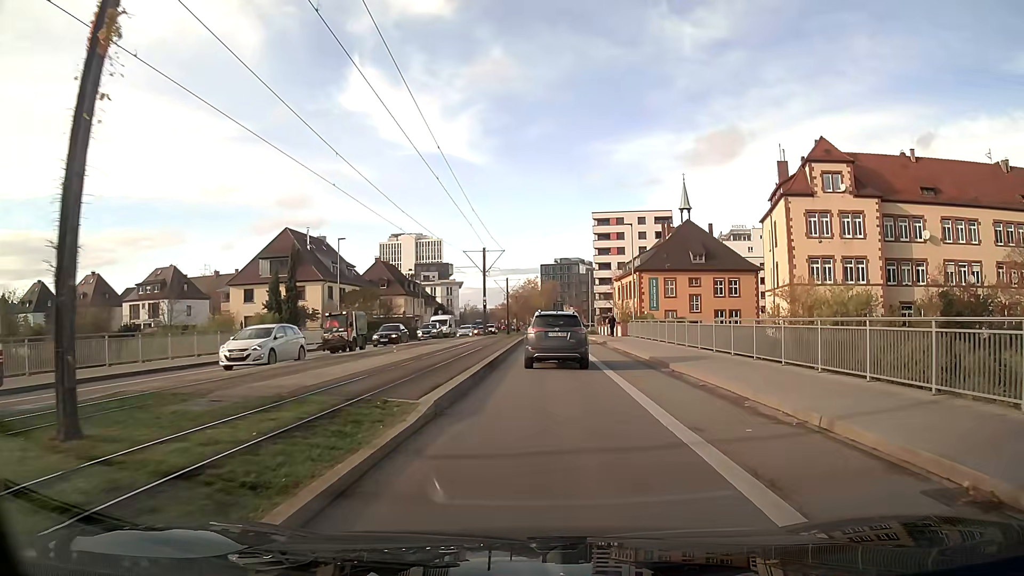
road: secondary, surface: asphalt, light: Day
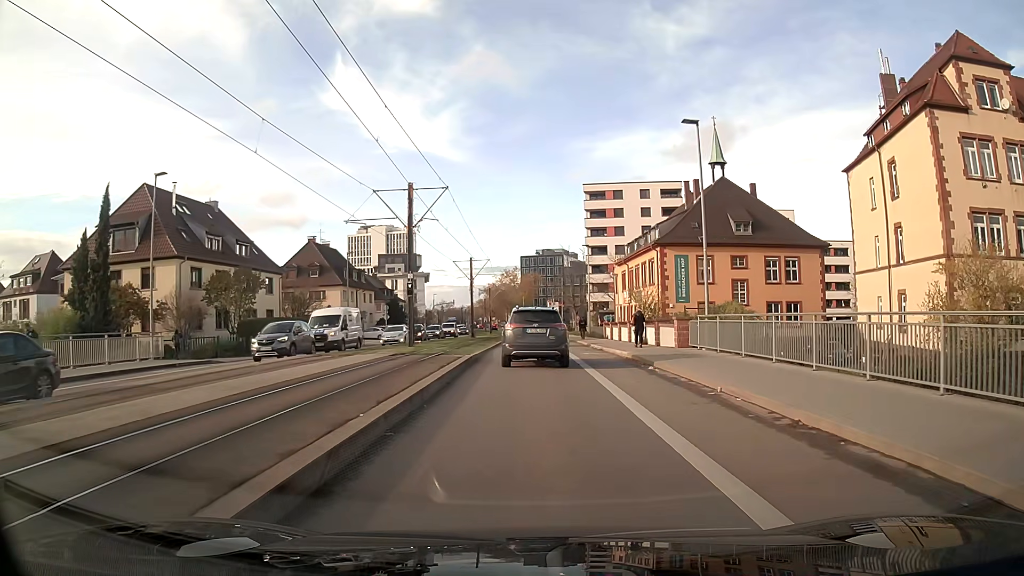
(+0.5, +25.8) m; +1°
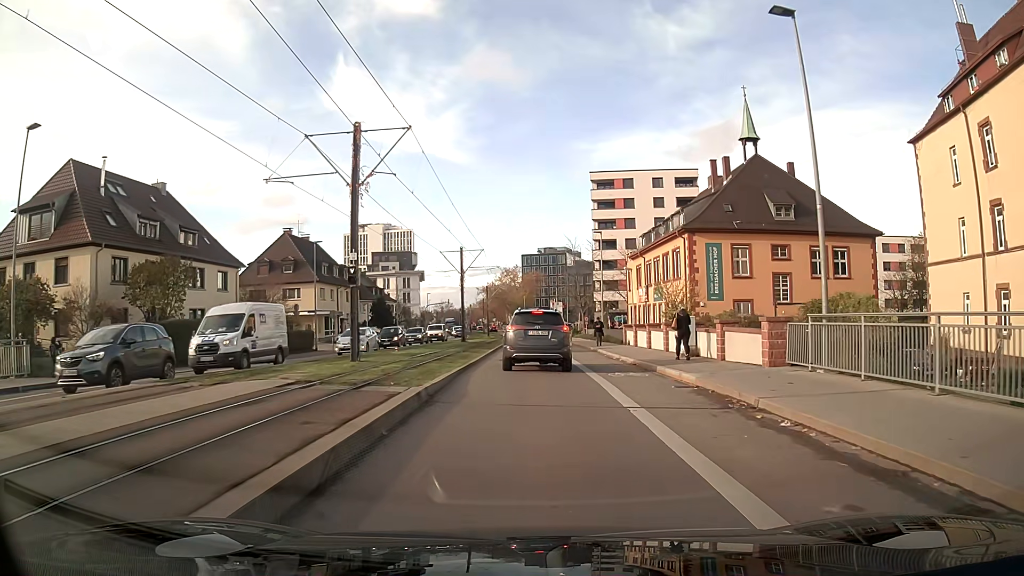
(0.0, +9.8) m; 0°
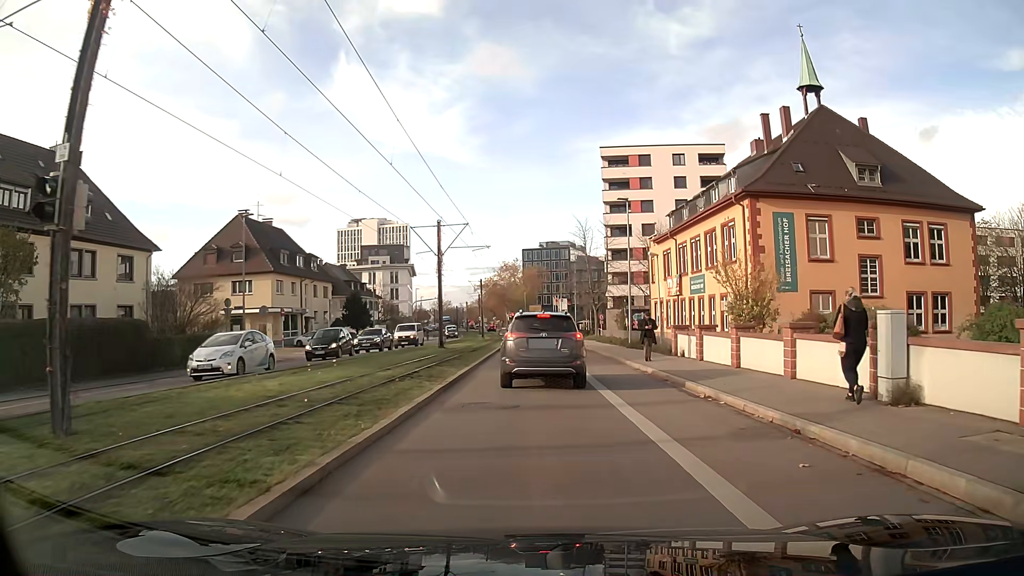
(0.0, +13.4) m; 0°
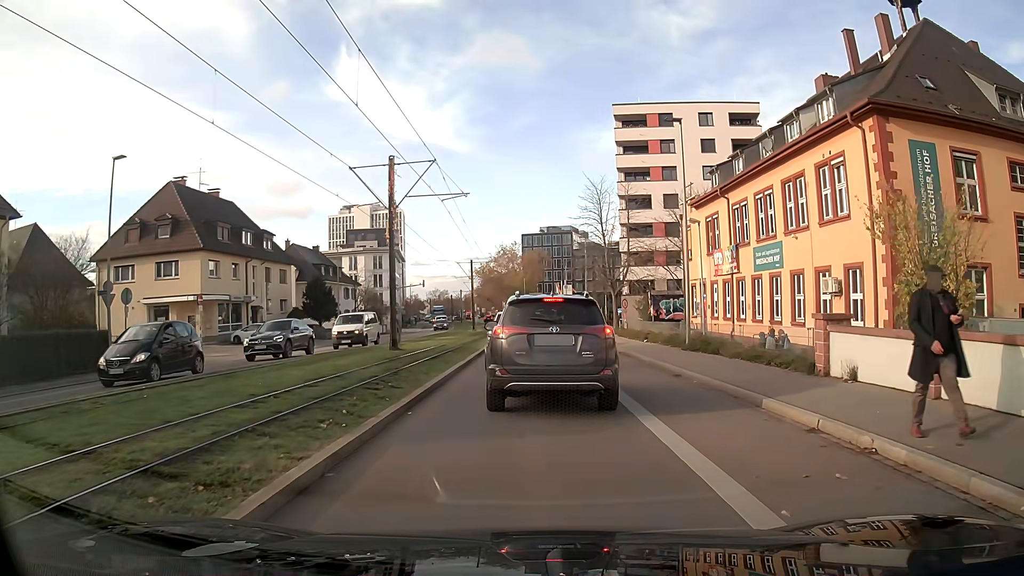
(0.0, +13.3) m; 0°
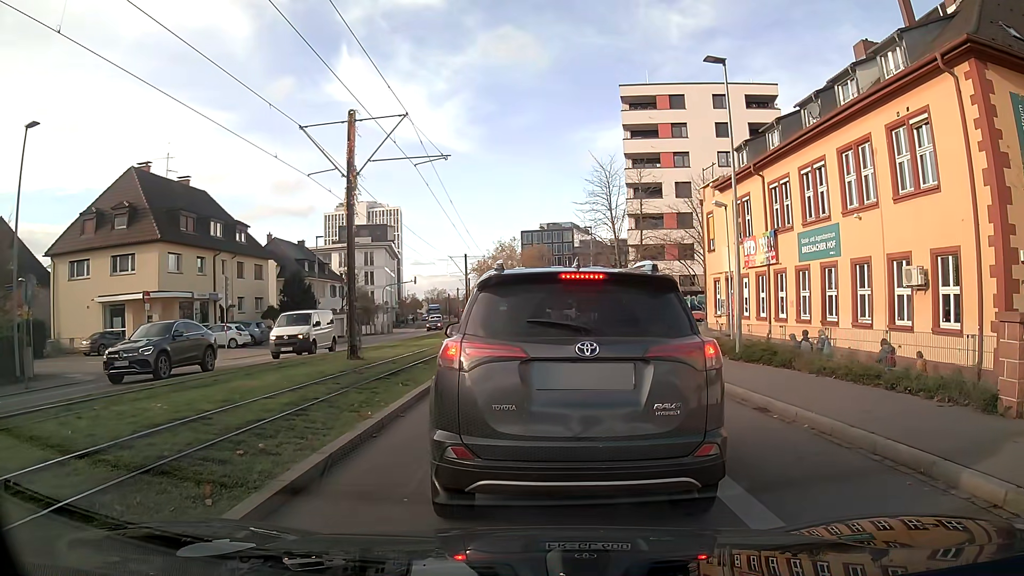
(0.0, +5.4) m; 0°
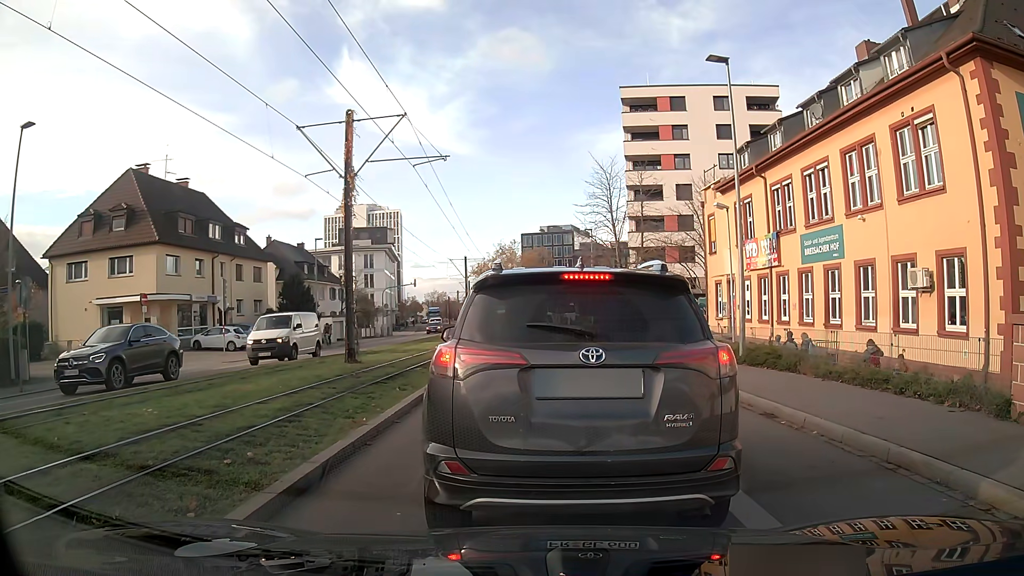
(0.0, +0.3) m; 0°
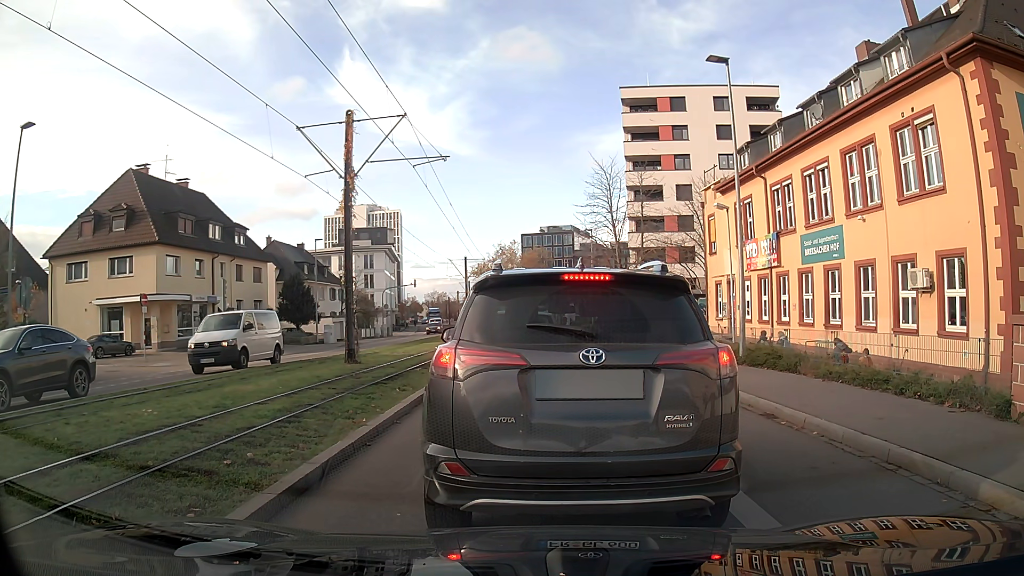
(0.0, +0.1) m; 0°
